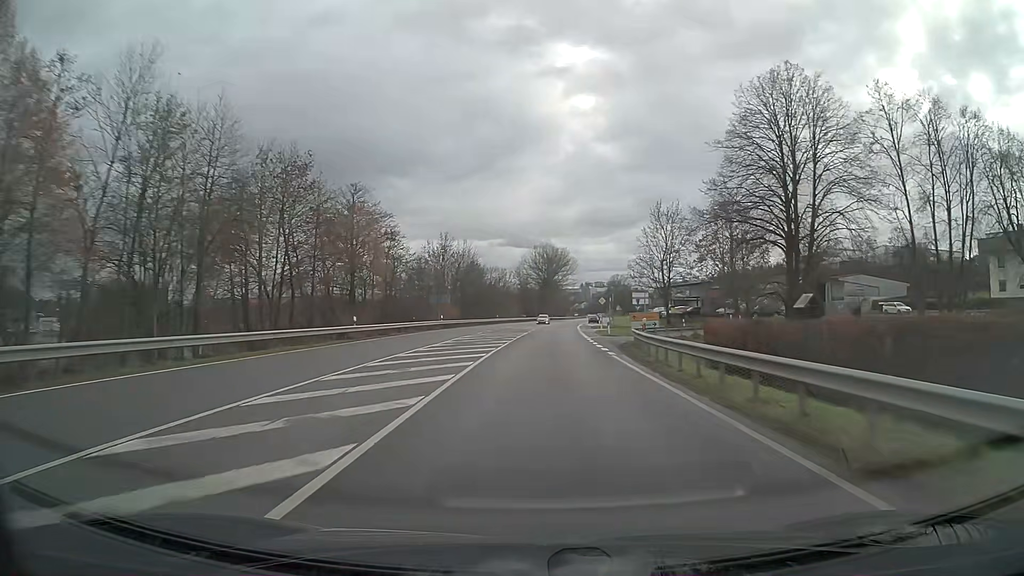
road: primary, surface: asphalt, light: Day
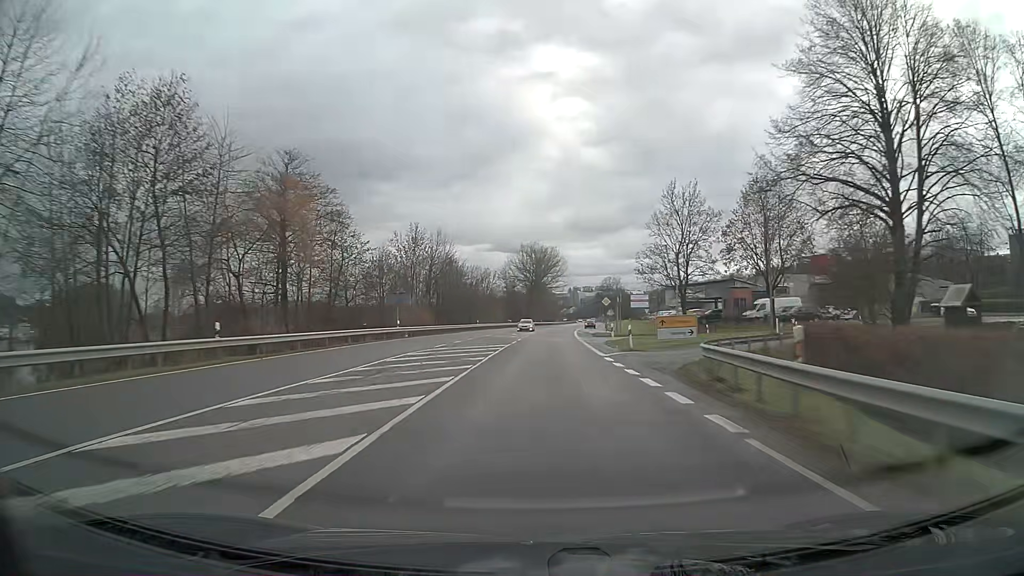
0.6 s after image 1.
(+0.1, +15.8) m; +1°
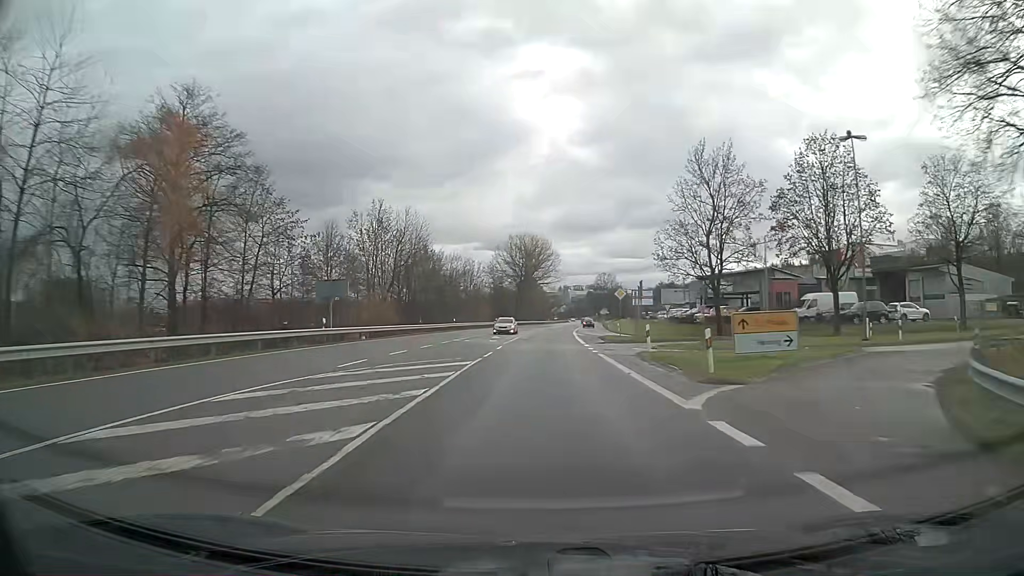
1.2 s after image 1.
(+0.1, +15.8) m; +1°
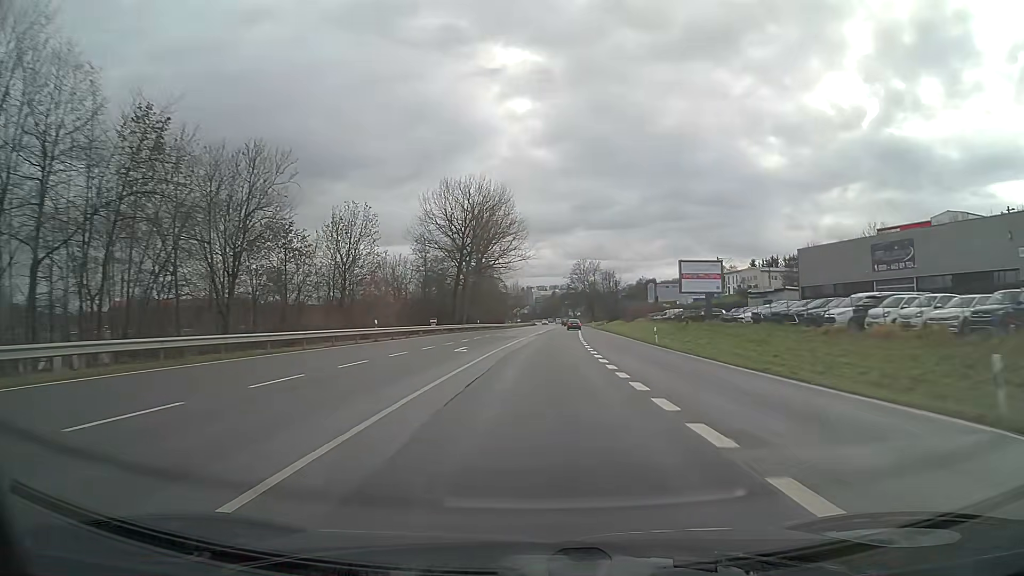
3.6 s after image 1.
(+1.6, +63.1) m; +3°
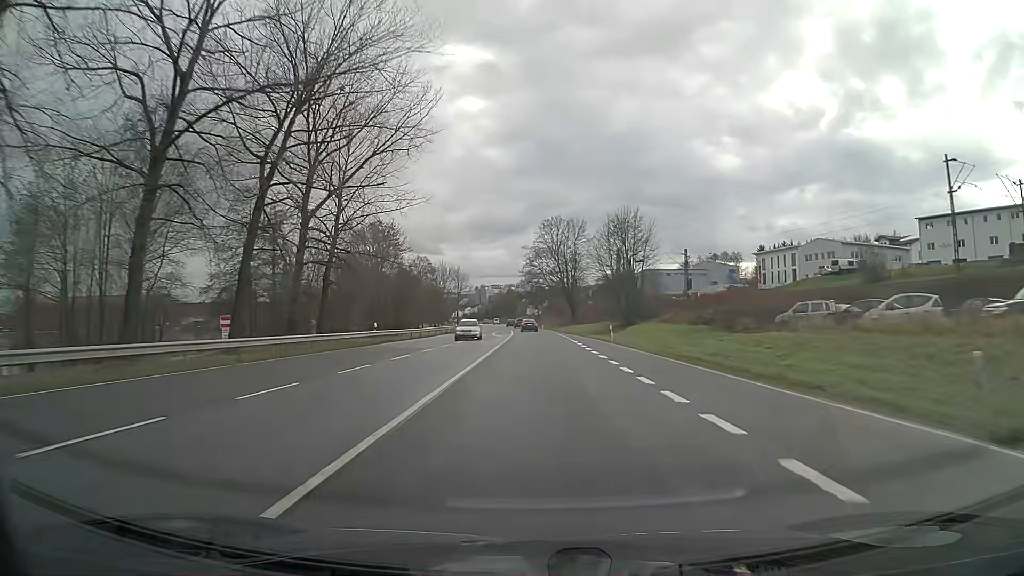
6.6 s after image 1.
(+2.8, +78.9) m; +3°
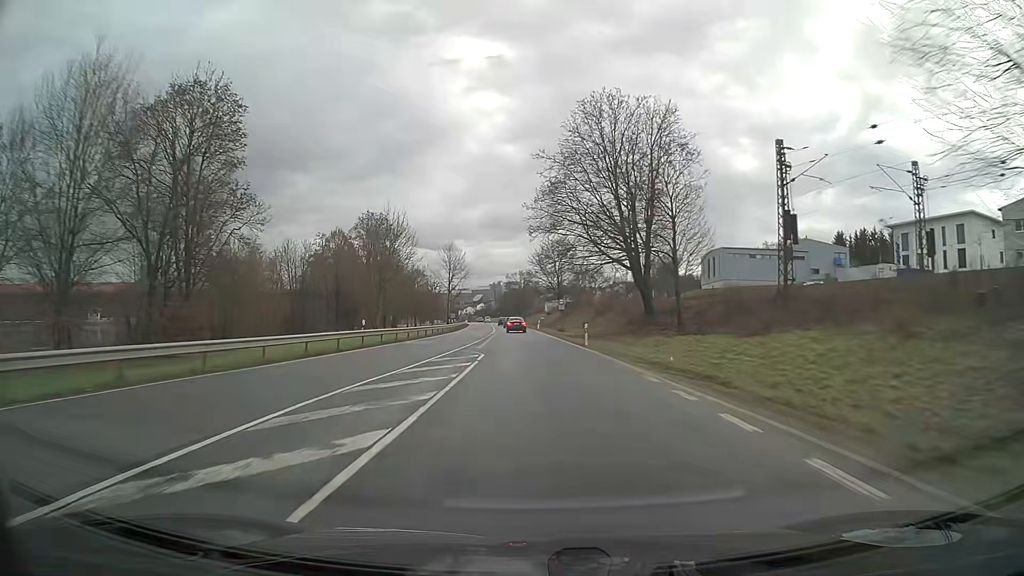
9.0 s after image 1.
(-0.6, +61.8) m; -2°
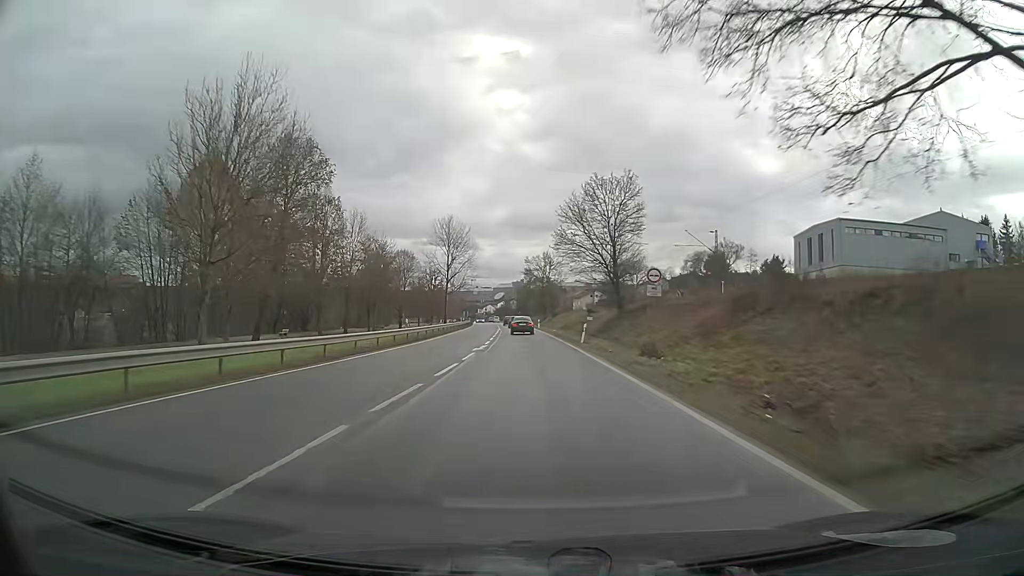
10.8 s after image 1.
(-0.7, +42.2) m; -1°
